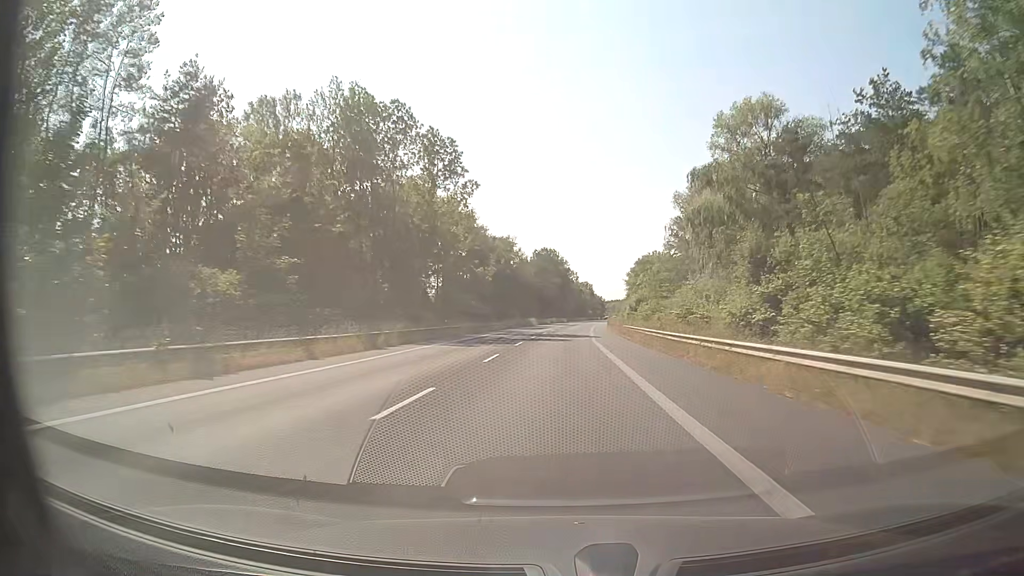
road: secondary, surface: asphalt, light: Day
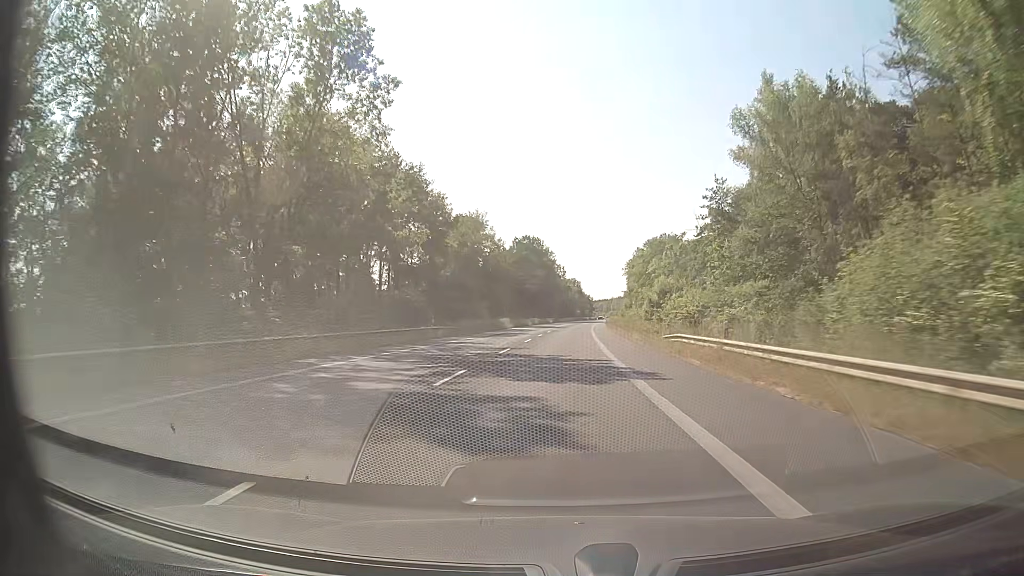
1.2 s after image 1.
(+0.4, +31.5) m; +1°
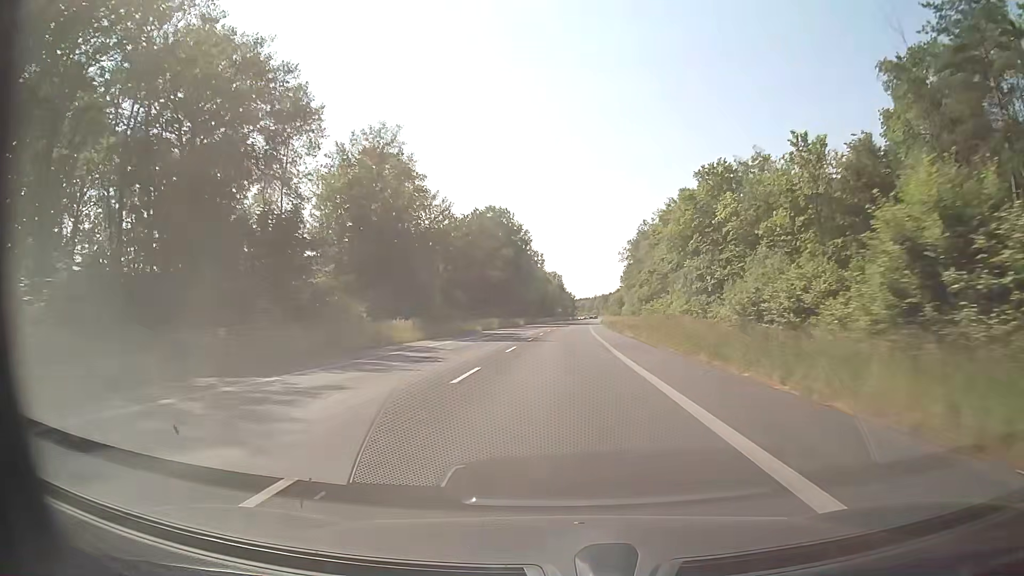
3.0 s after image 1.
(+0.7, +47.4) m; +2°
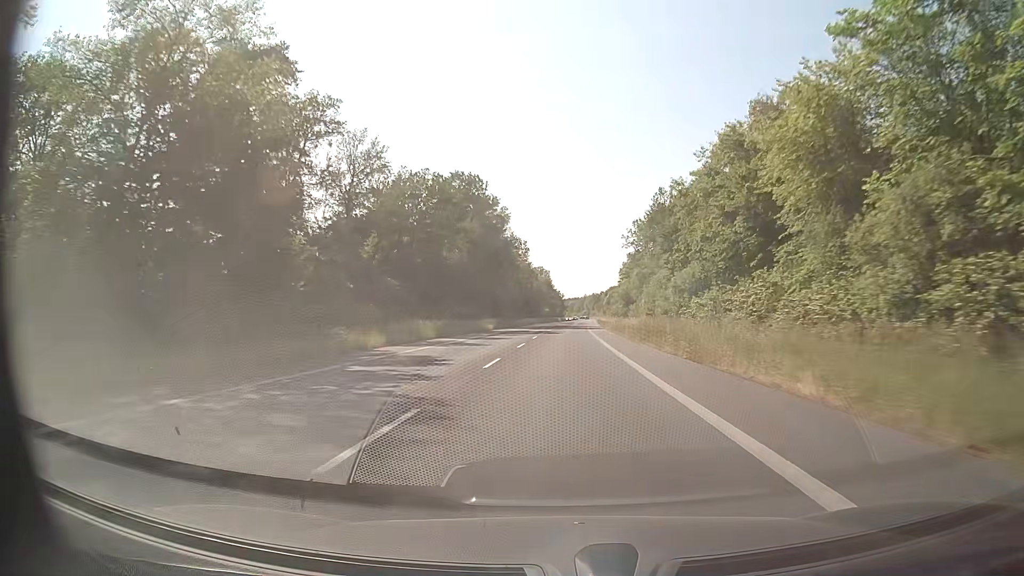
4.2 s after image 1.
(+0.3, +31.6) m; +1°
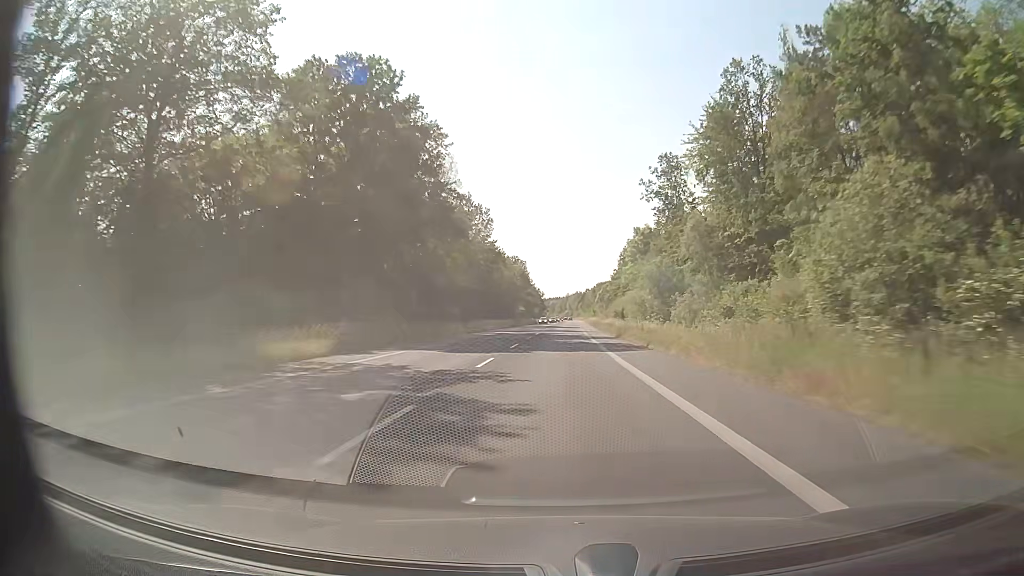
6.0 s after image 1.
(+0.7, +47.4) m; +1°
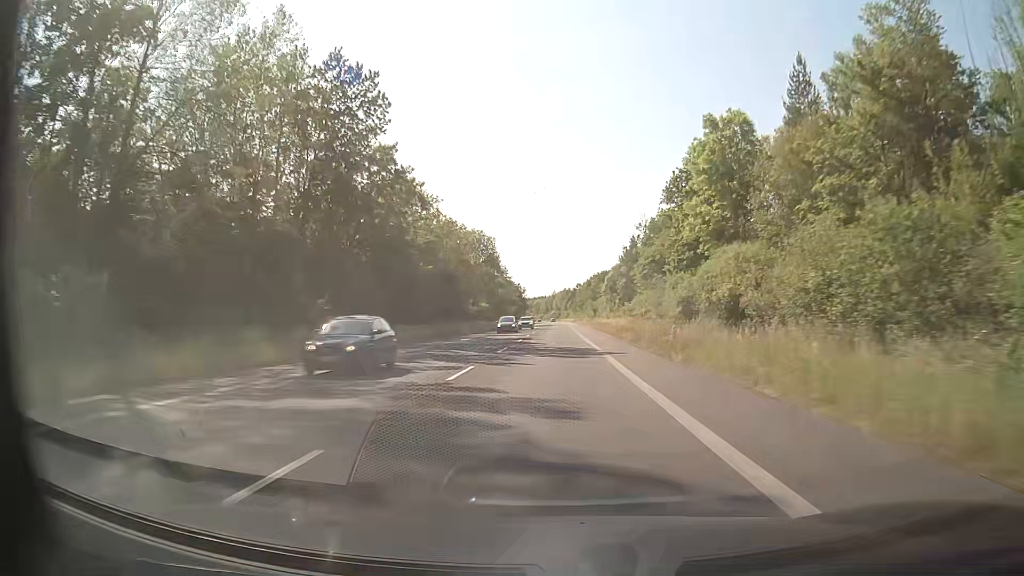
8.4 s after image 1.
(+1.1, +63.3) m; +2°
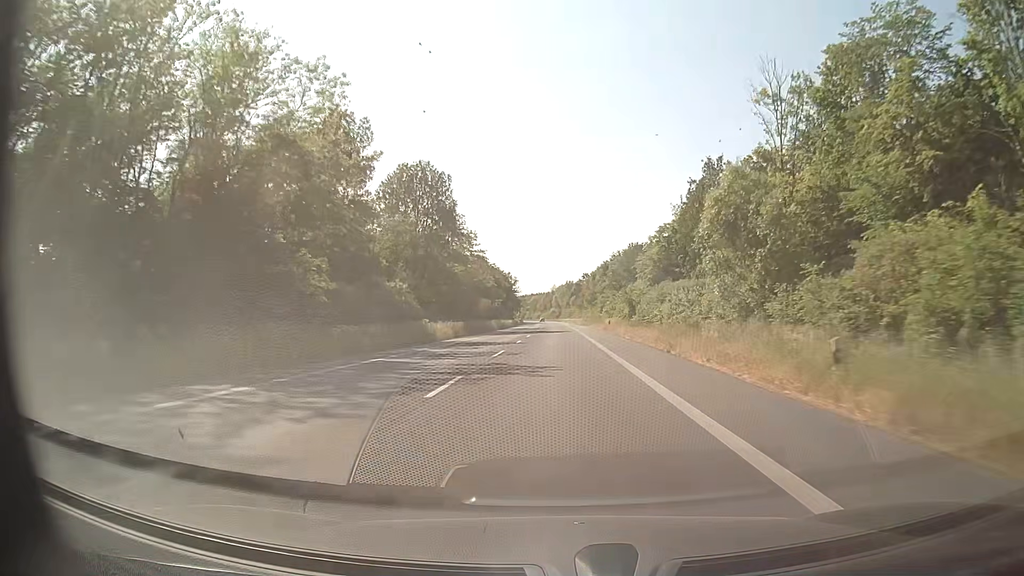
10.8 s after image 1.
(-0.2, +63.3) m; 0°
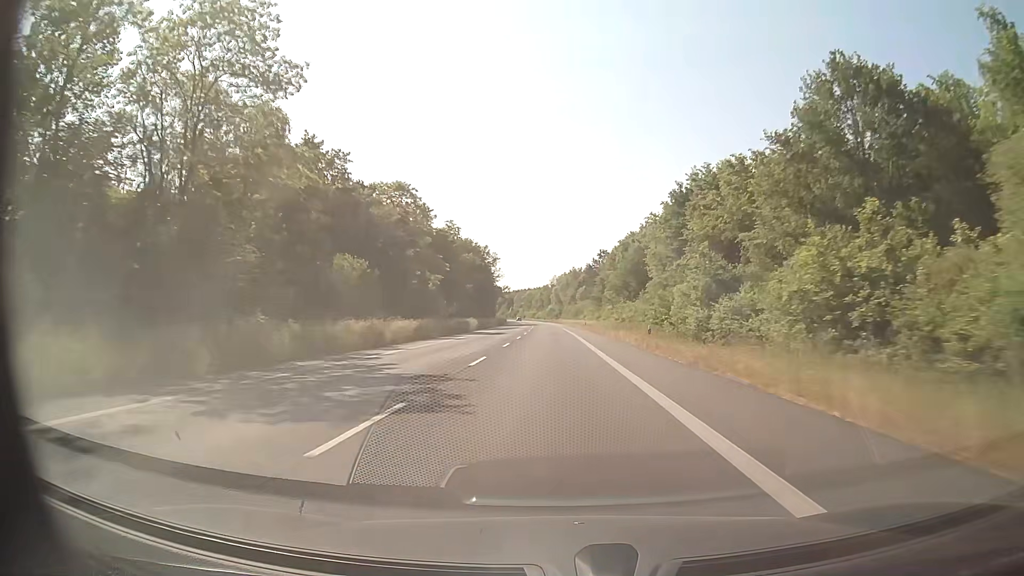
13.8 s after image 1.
(+0.6, +79.0) m; 0°
(0, +10) (0, +20) (0, +30) (0, +40) (0, +50) (0, +60) (0, +70) (0, +80) (-1, +90) (-1, +100) m
